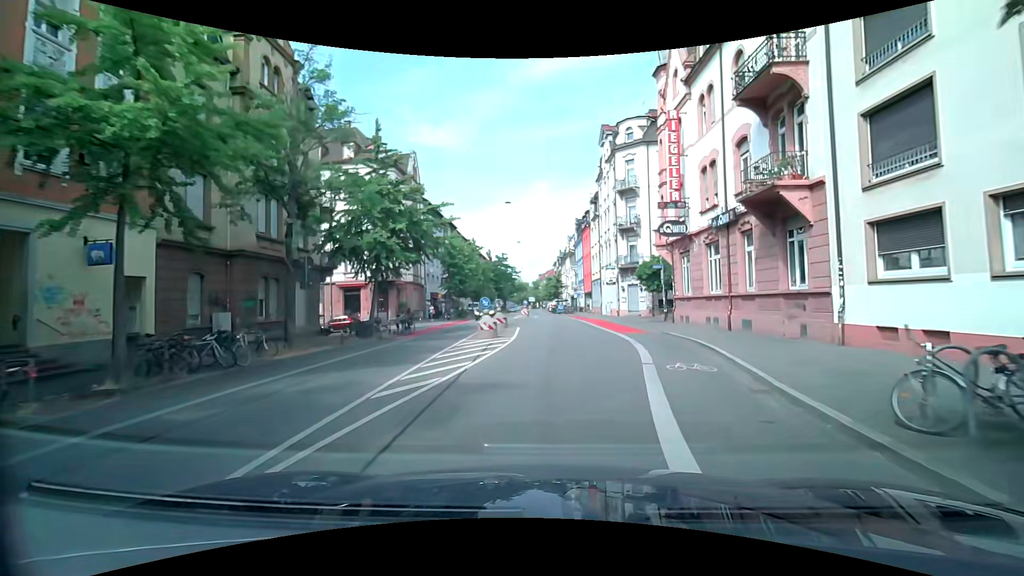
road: secondary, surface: asphalt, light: Day
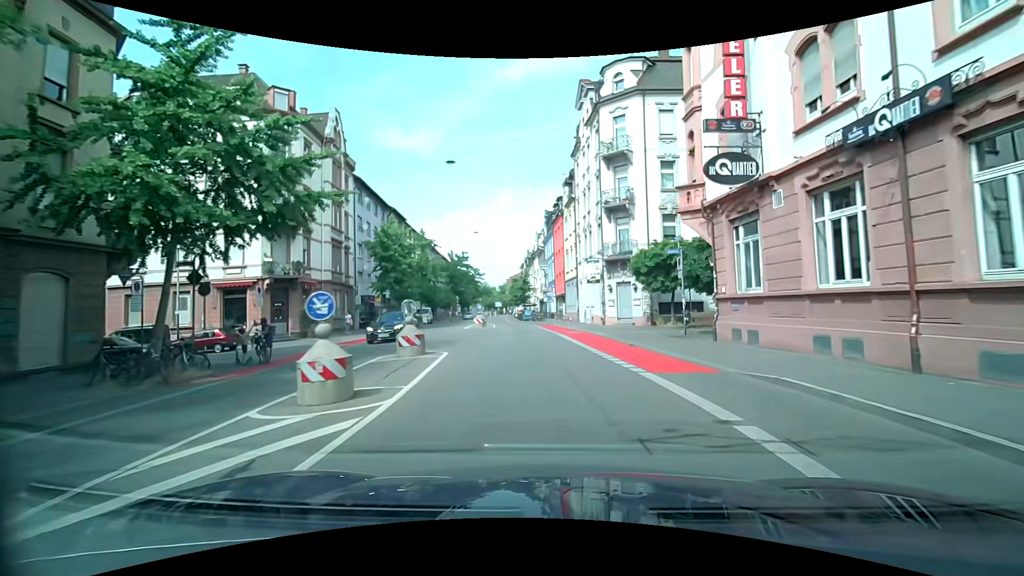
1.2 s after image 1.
(+0.4, +12.4) m; +4°
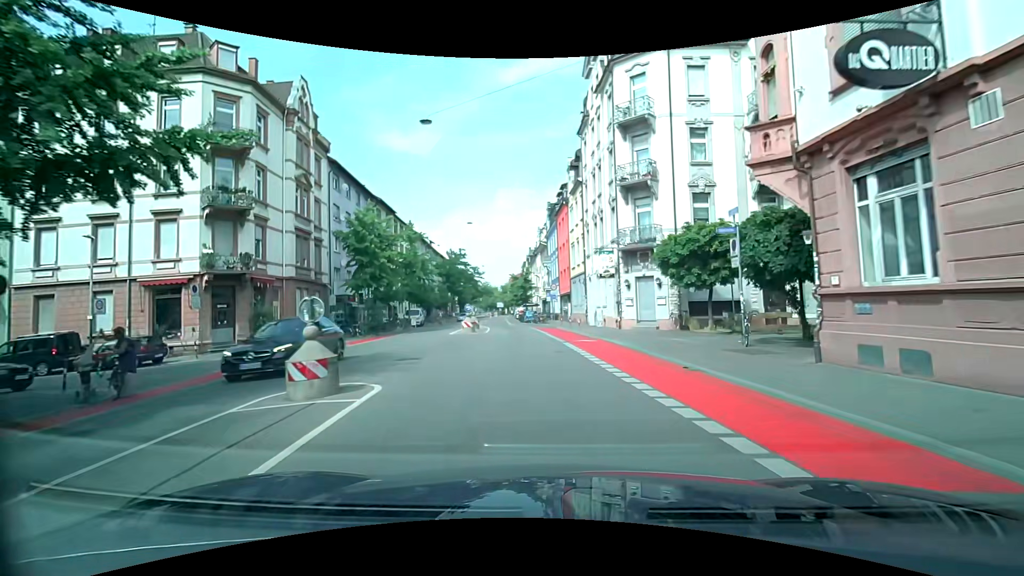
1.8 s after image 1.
(0.0, +6.2) m; 0°
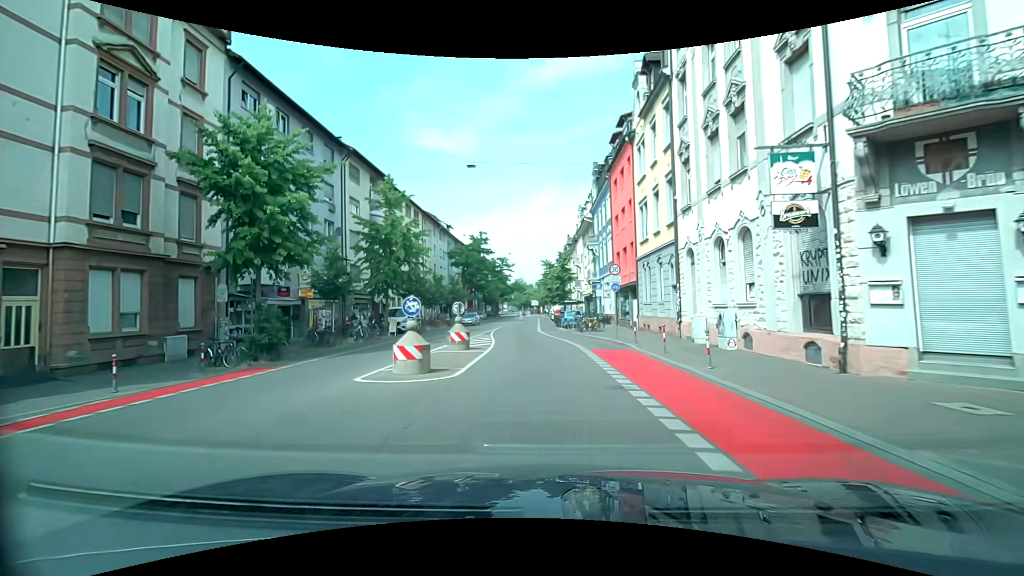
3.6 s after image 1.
(-0.6, +18.3) m; -3°
